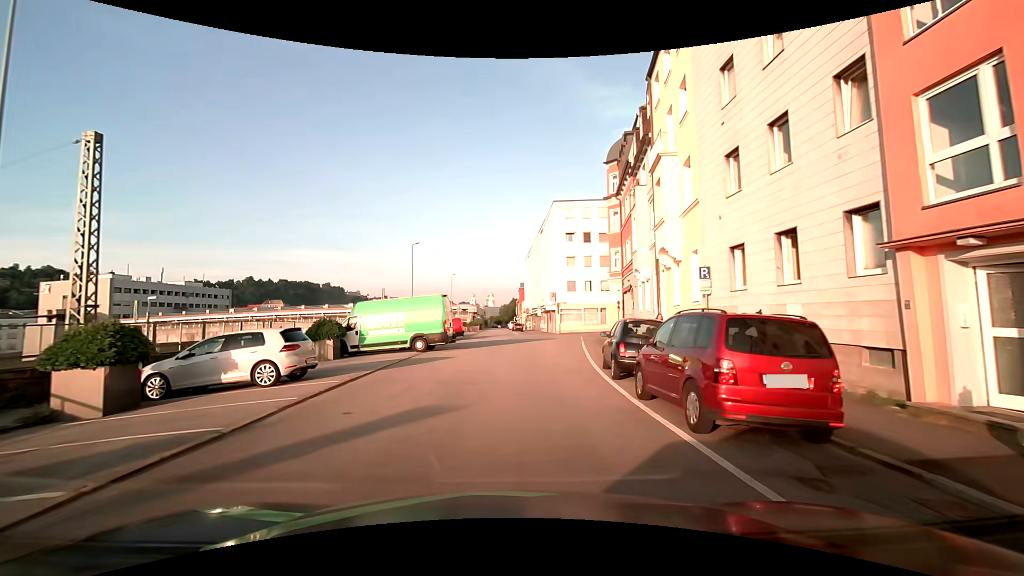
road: residential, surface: asphalt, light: Day
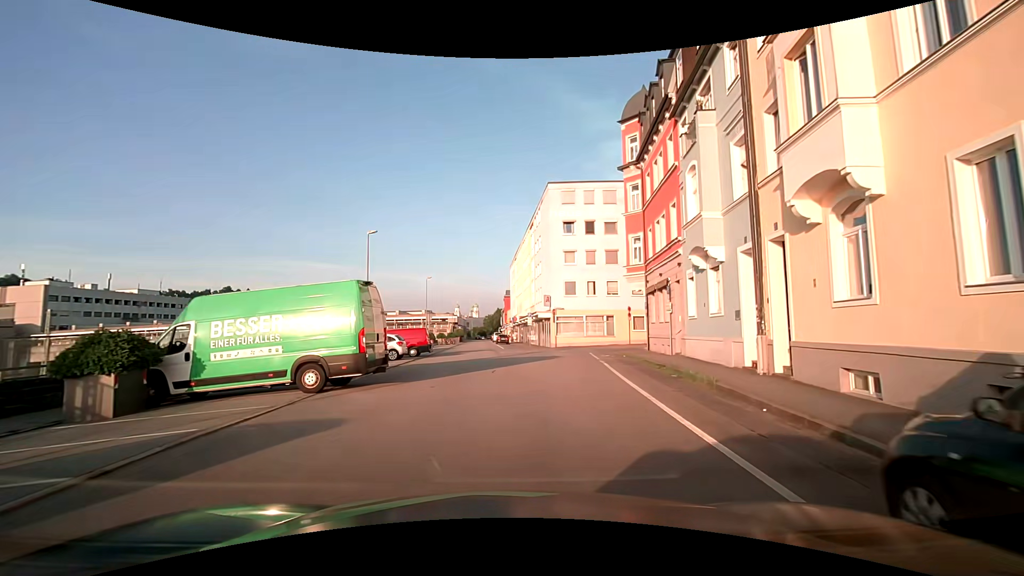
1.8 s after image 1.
(+0.1, +11.6) m; +2°
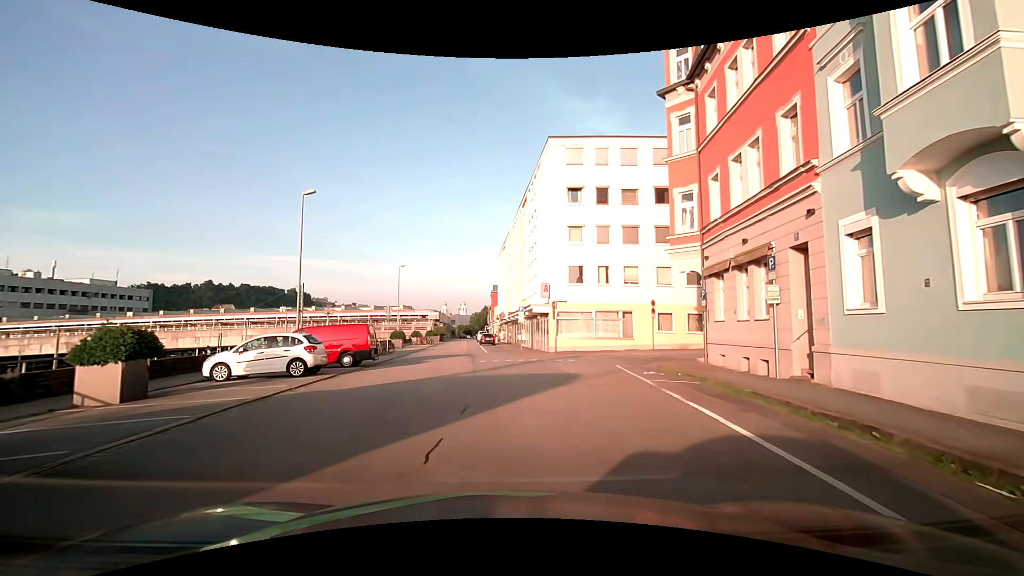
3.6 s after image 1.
(+0.2, +11.1) m; +1°
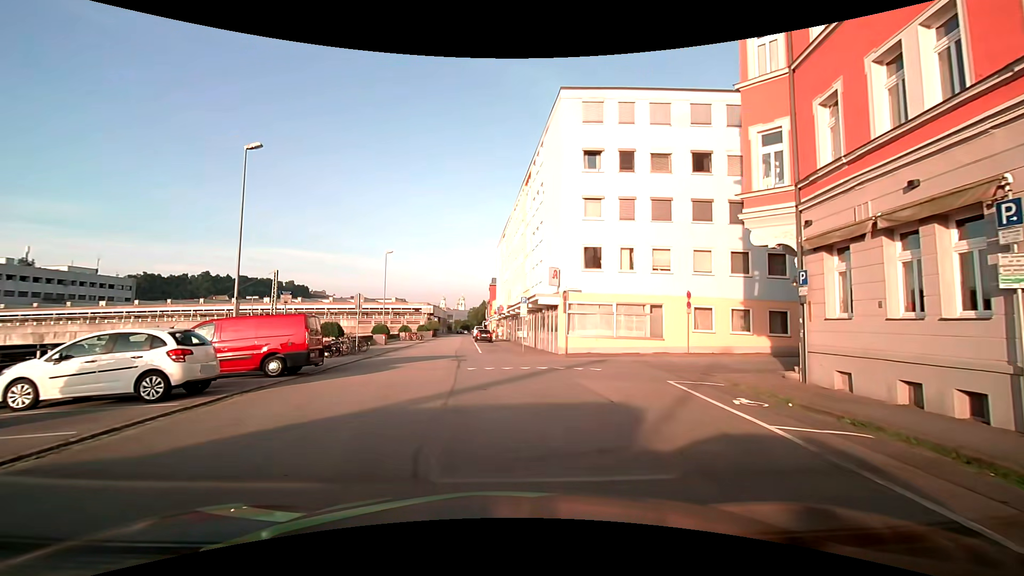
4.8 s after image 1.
(+0.1, +6.7) m; +1°
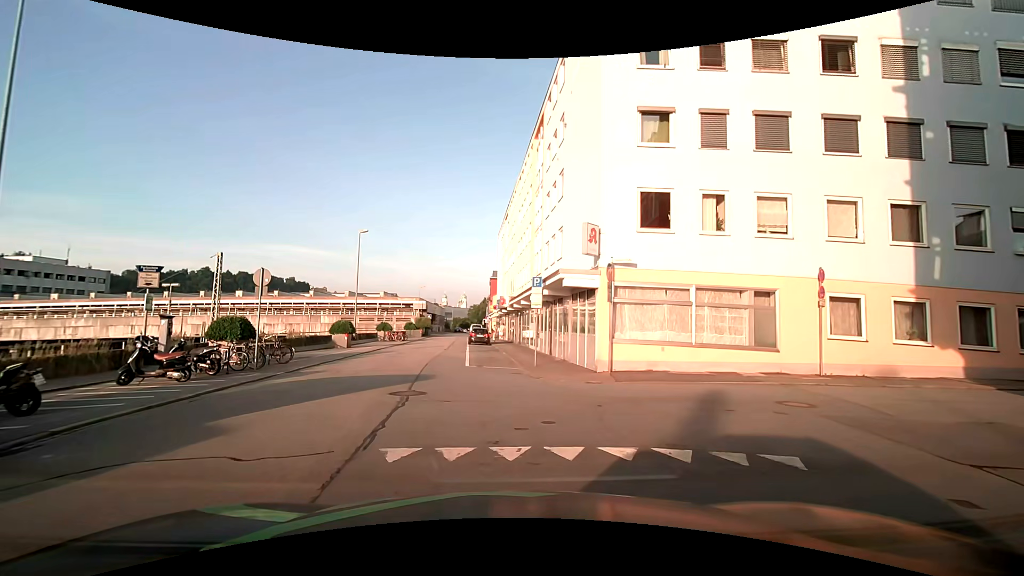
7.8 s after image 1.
(0.0, +11.1) m; 0°
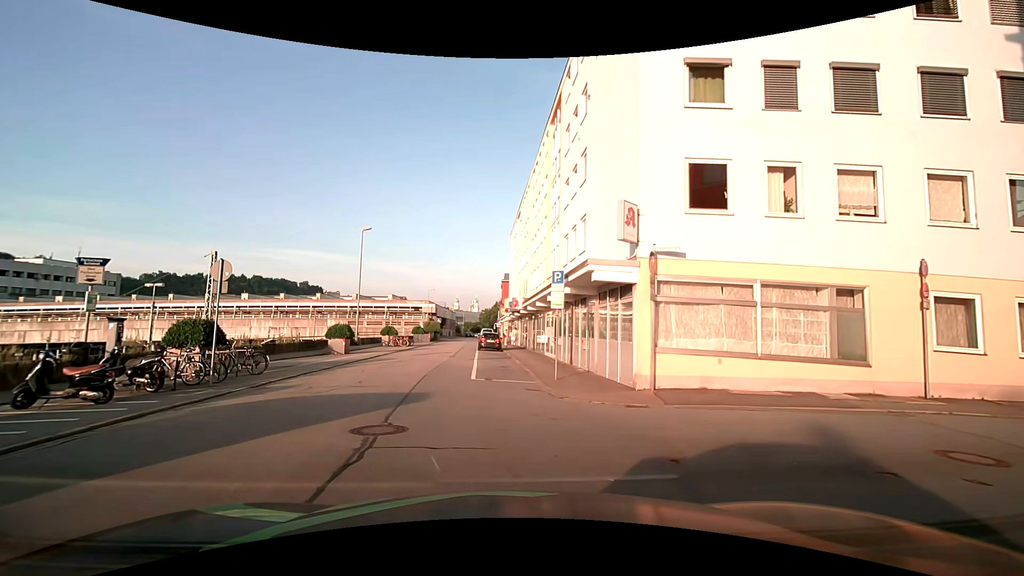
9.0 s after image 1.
(-0.1, +3.3) m; -1°
